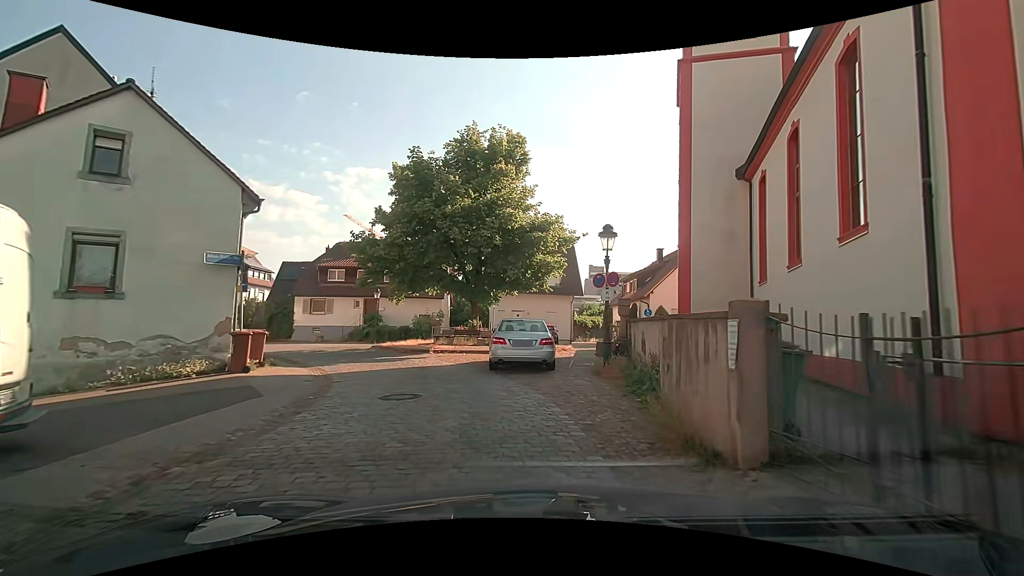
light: Day
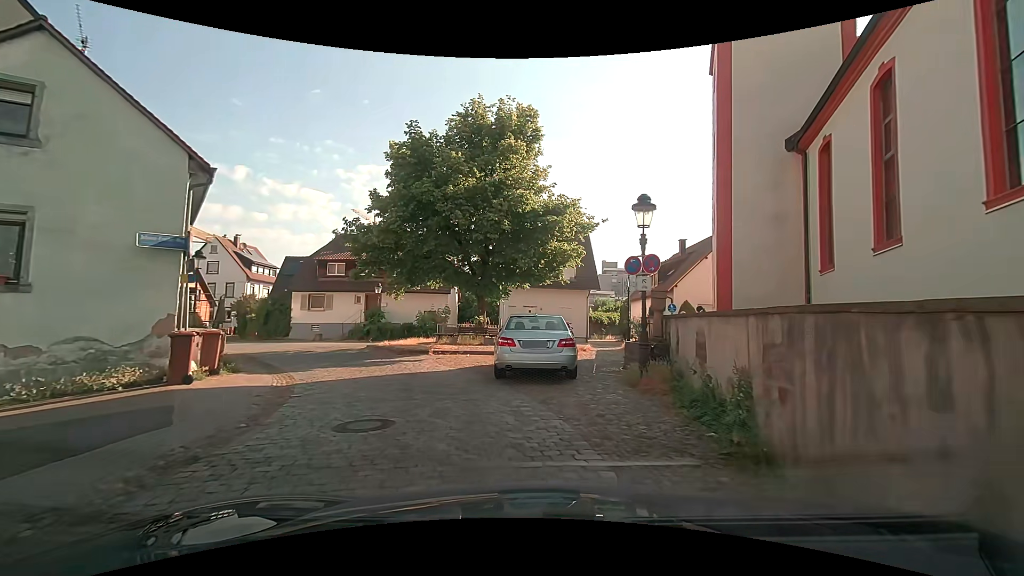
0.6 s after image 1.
(0.0, +2.8) m; -1°
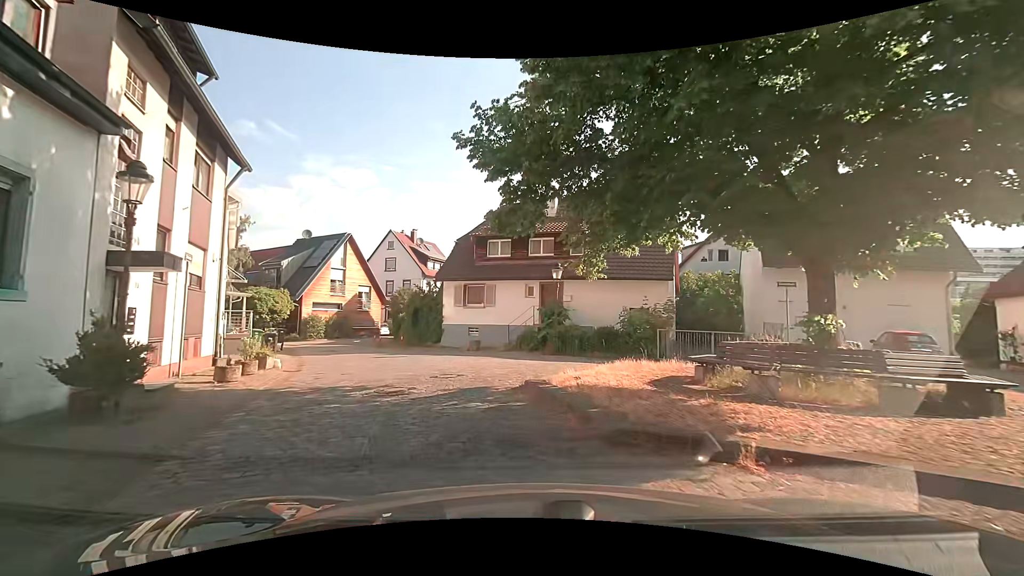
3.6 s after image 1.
(-3.2, +13.5) m; -23°
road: residential
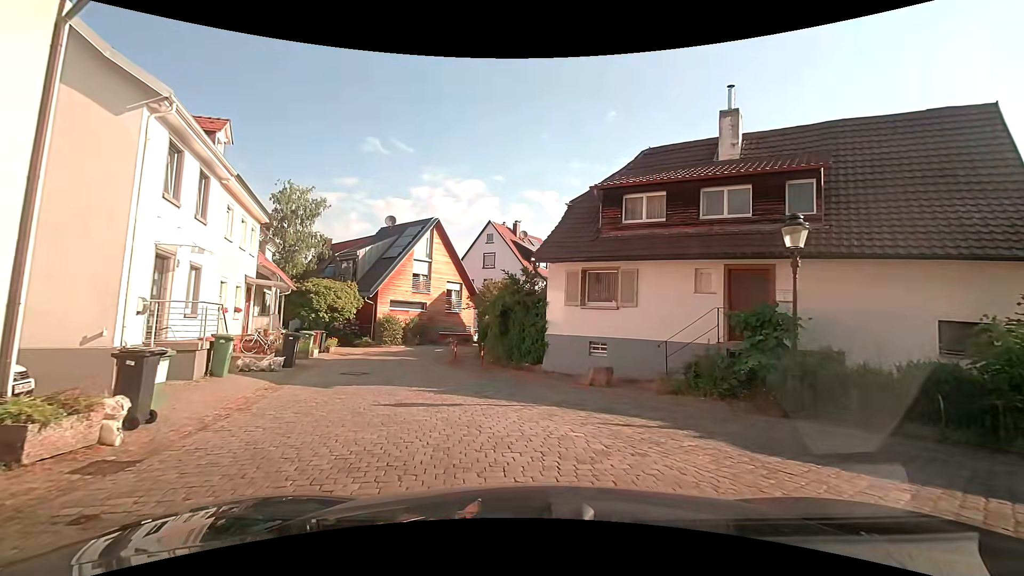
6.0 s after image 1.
(-1.1, +10.9) m; -11°
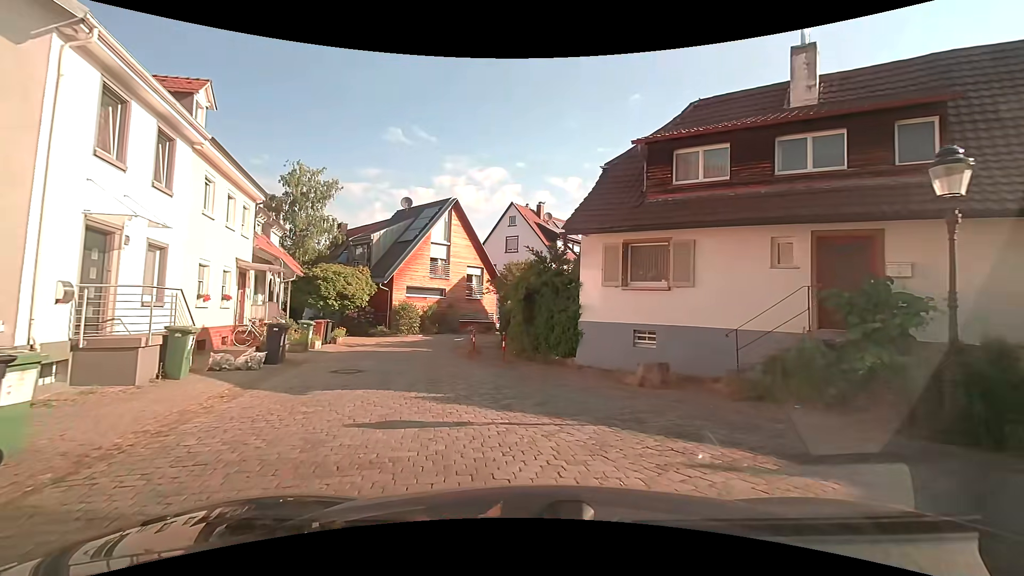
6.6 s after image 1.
(0.0, +2.8) m; -2°
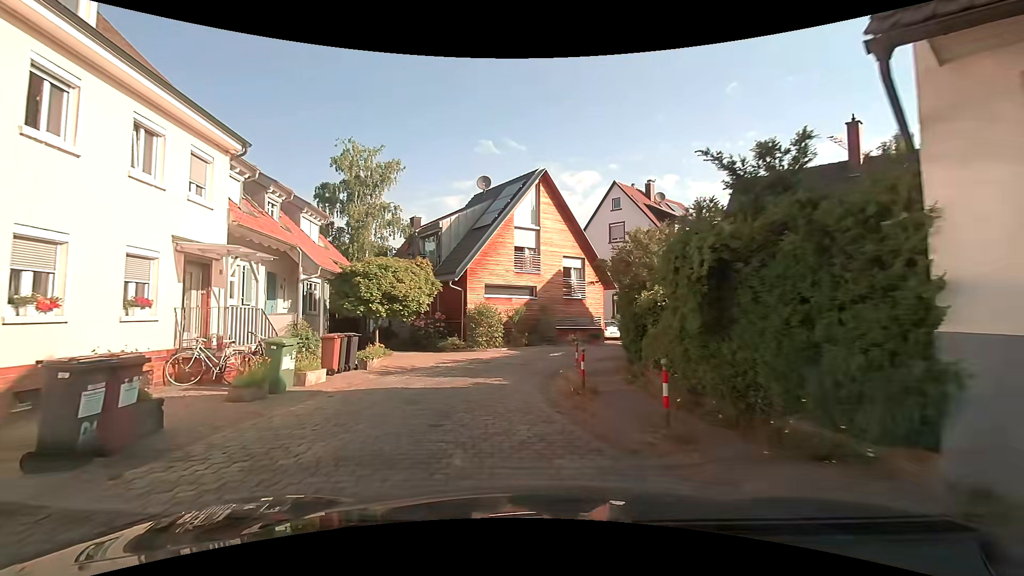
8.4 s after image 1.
(-0.8, +9.1) m; -12°
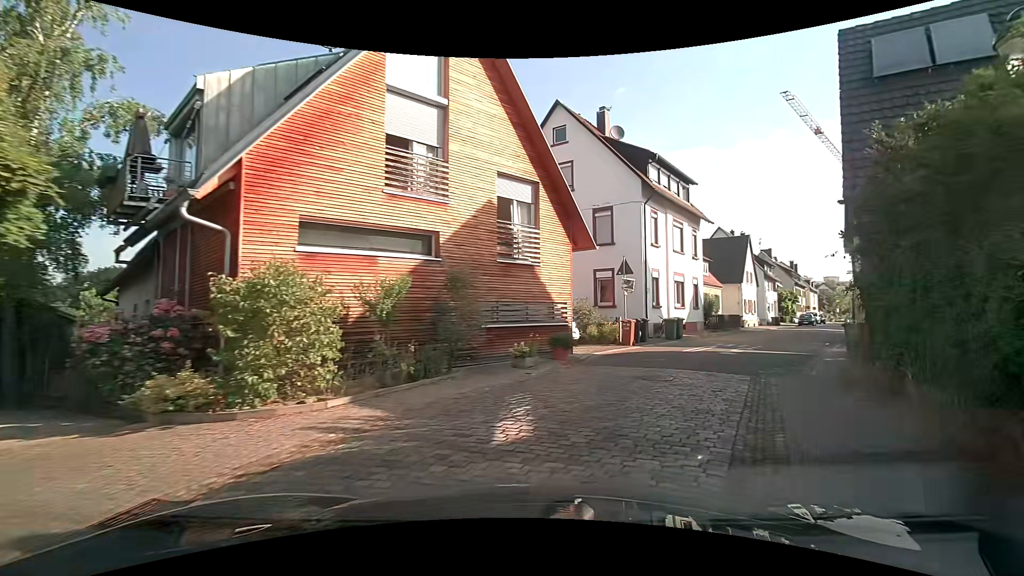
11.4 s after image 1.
(+0.1, +16.3) m; +13°
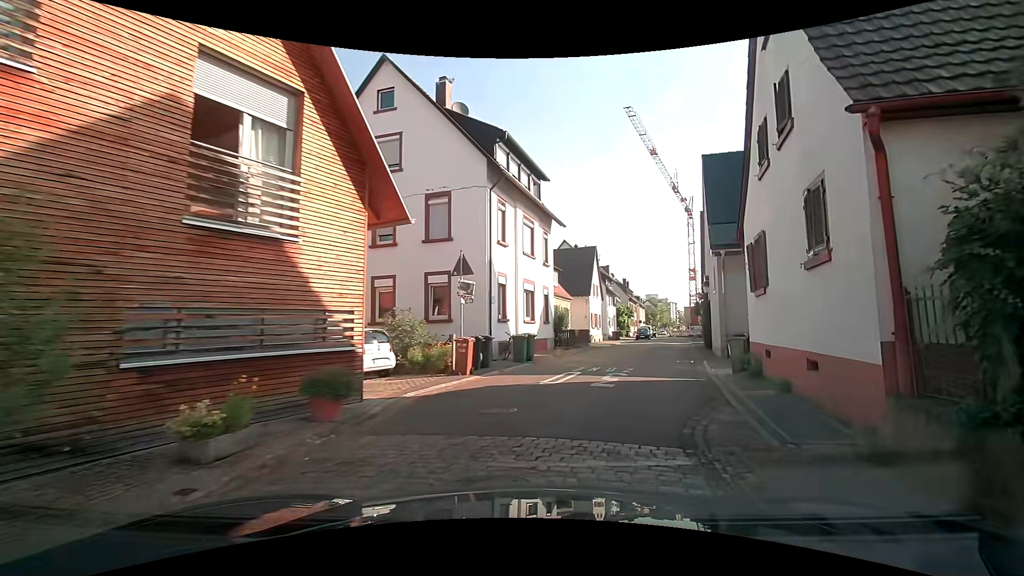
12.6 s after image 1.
(+1.1, +6.5) m; +18°
(+1, +10) (+4, +20) (+6, +29) (+9, +39) (+12, +49) (+15, +58) (+17, +68) (+20, +77) (+21, +87) (+22, +97) m
